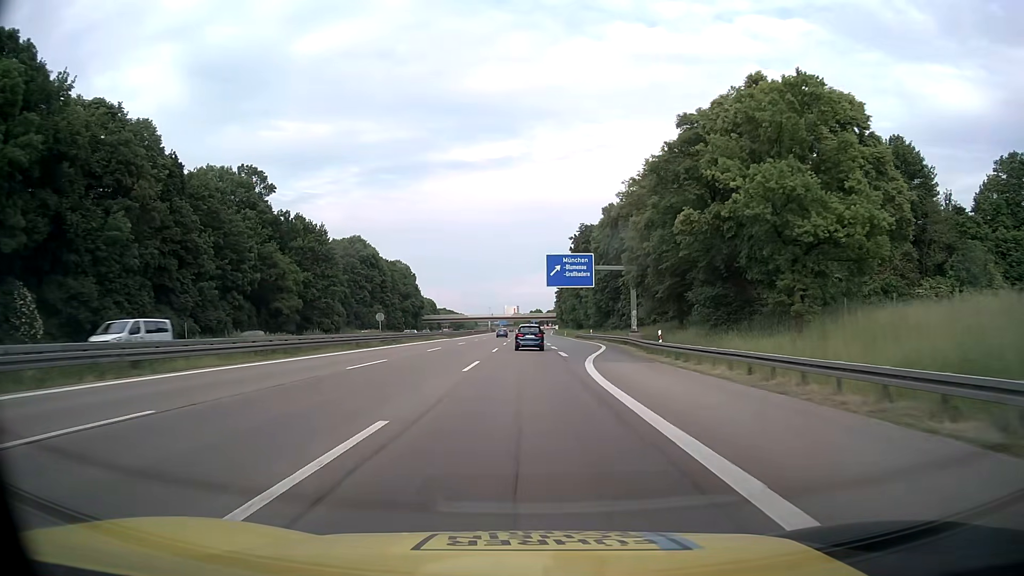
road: motorway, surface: asphalt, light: Day
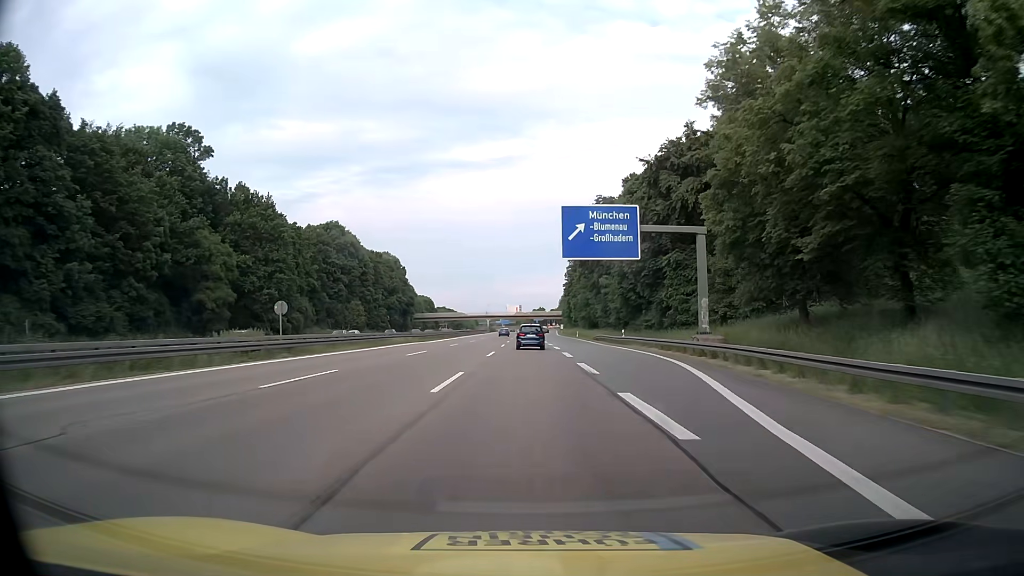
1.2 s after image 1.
(-0.1, +25.7) m; 0°
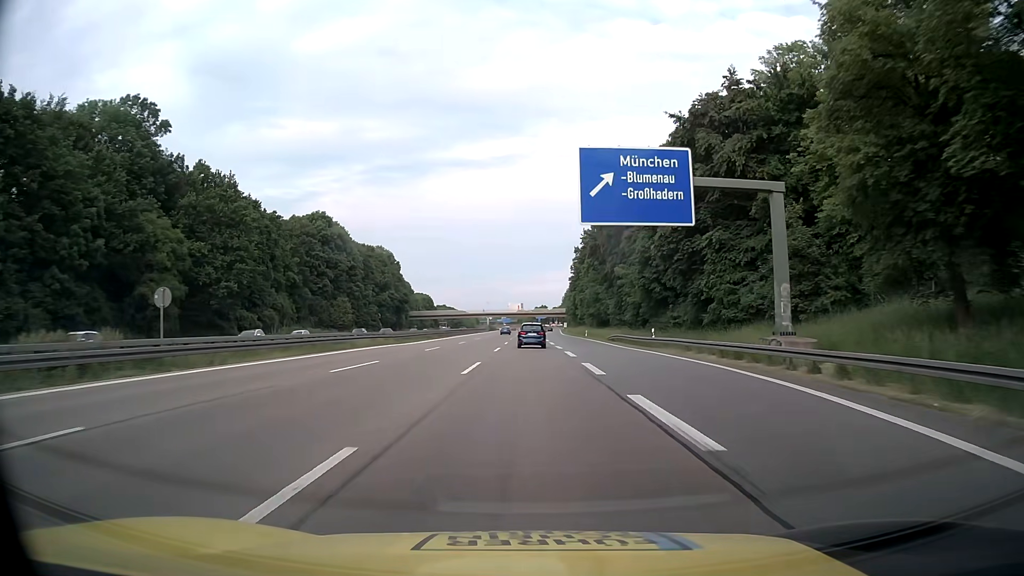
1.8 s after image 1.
(-0.1, +12.9) m; -1°
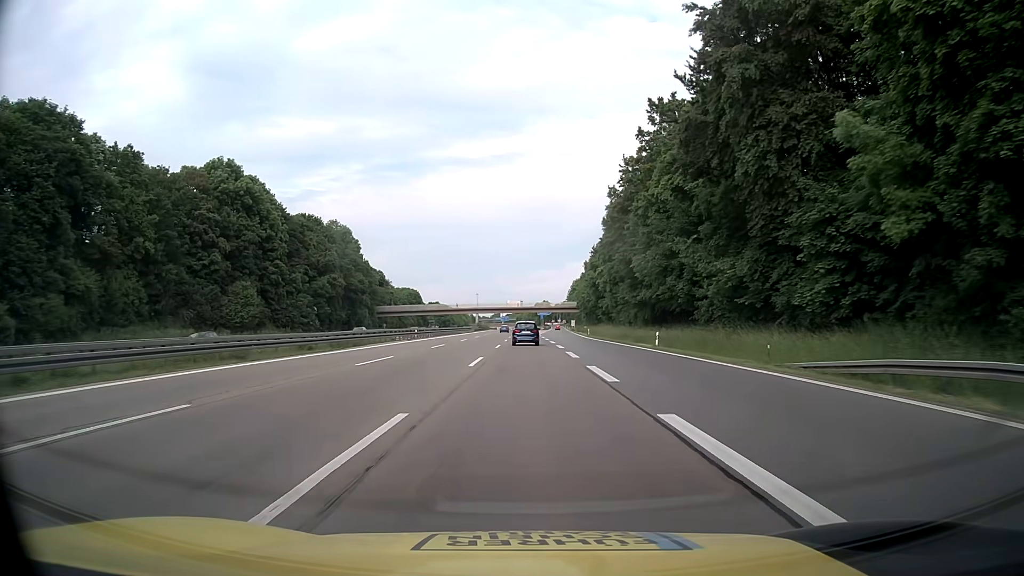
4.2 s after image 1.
(+0.1, +51.4) m; 0°
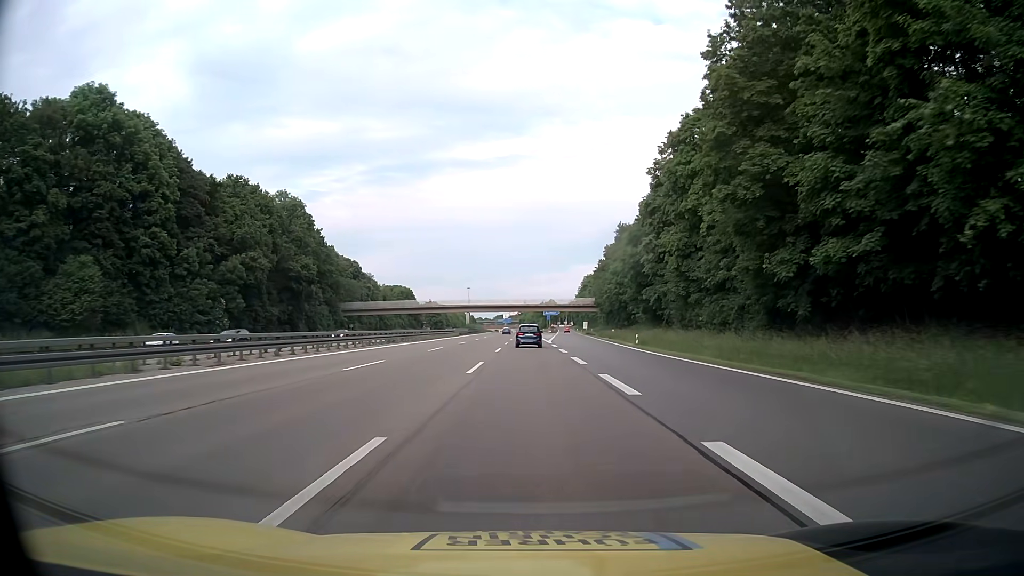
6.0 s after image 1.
(-0.1, +38.4) m; 0°
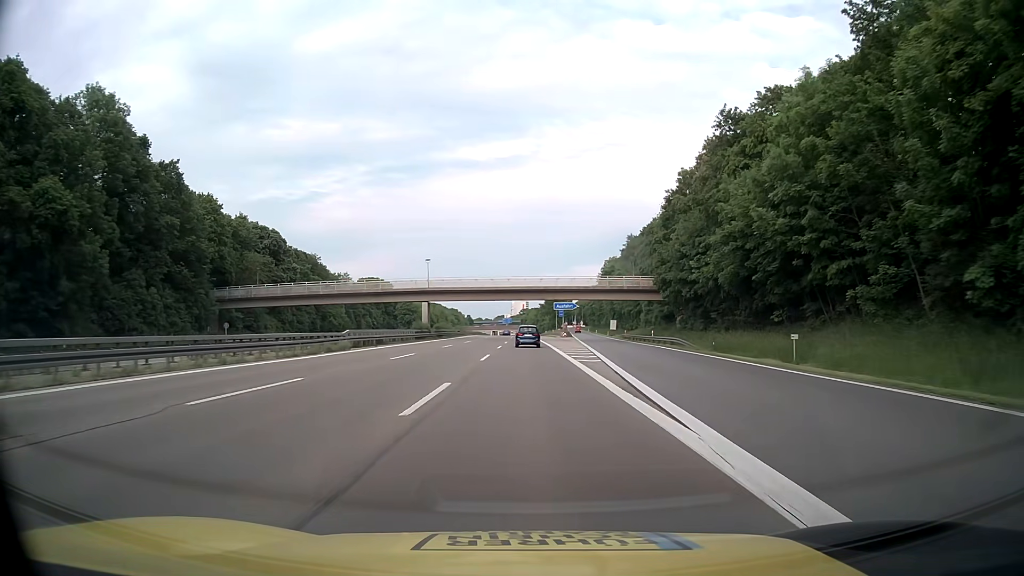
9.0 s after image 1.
(-0.2, +63.9) m; 0°
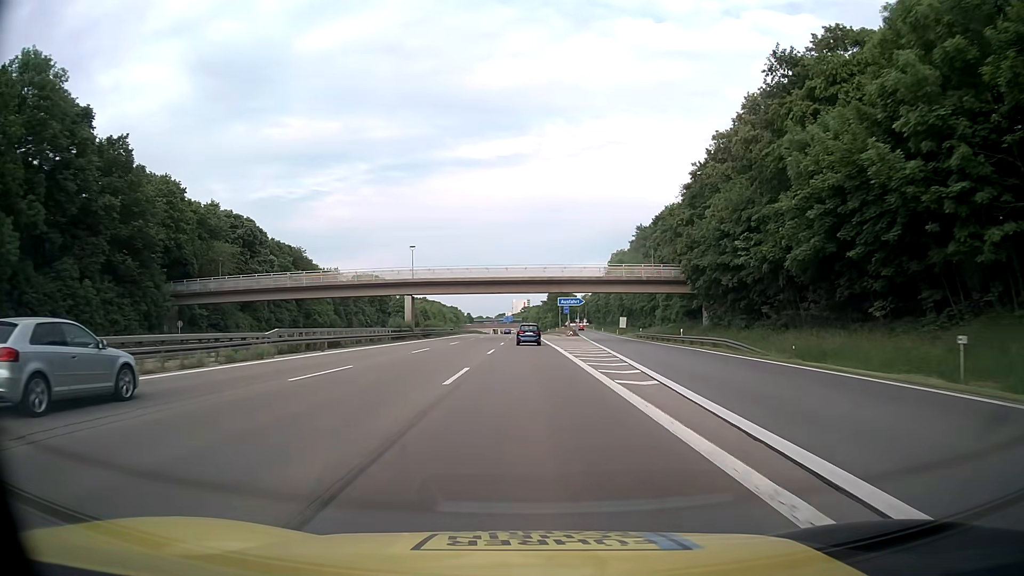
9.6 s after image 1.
(-0.1, +12.8) m; 0°
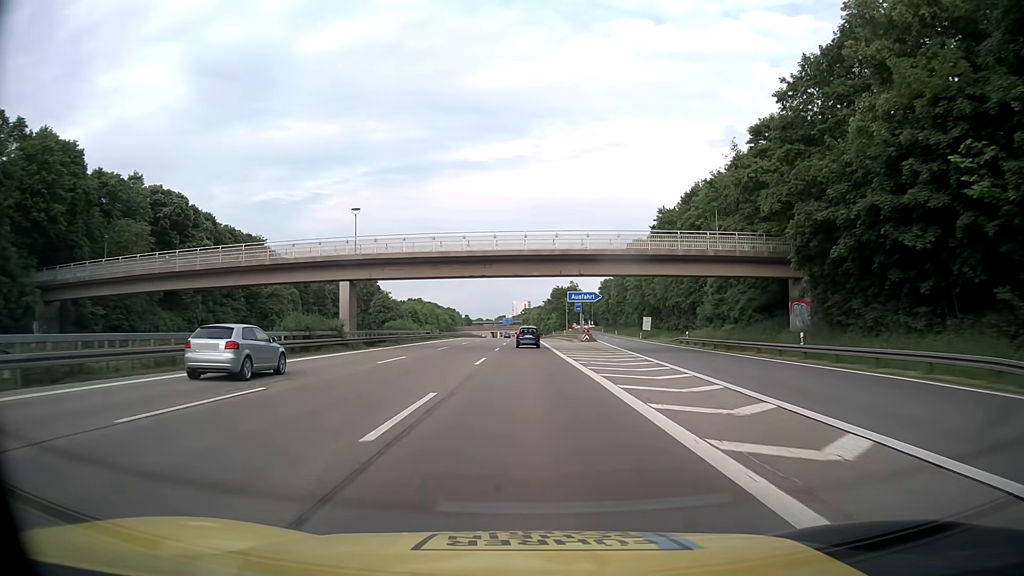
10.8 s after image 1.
(0.0, +25.8) m; 0°
(0, +10) (0, +20) (0, +30) (0, +40) (0, +50) (0, +60) (0, +70) (0, +80) (-1, +90) (-1, +100) m
